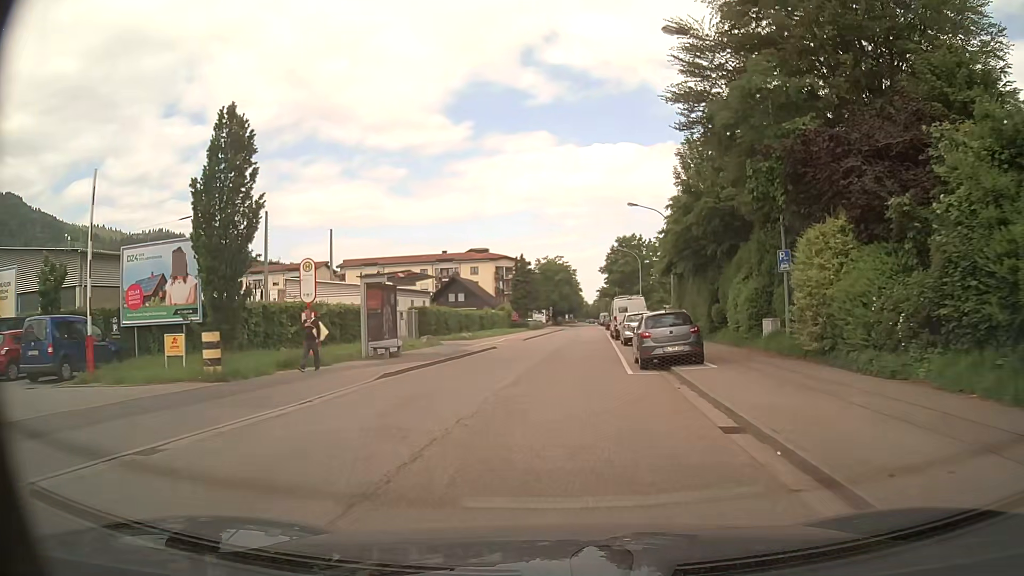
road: tertiary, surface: asphalt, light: Day
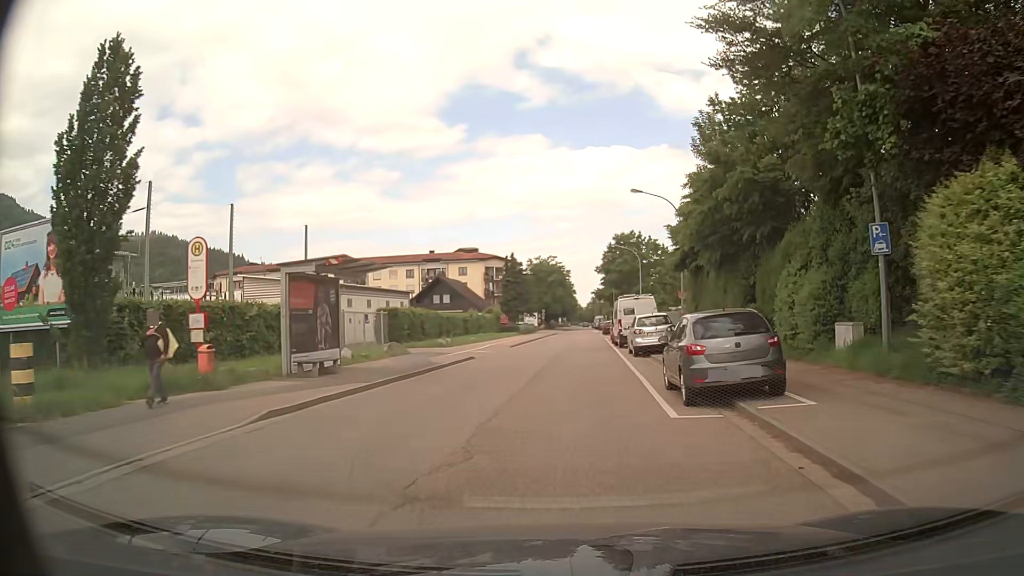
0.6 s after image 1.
(+0.1, +6.7) m; +1°
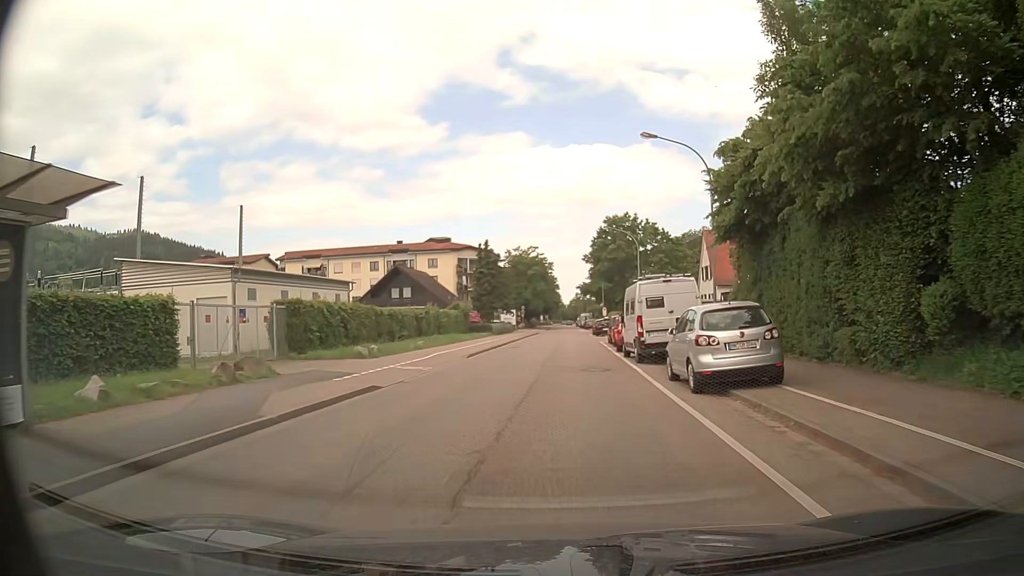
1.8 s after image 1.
(+0.2, +13.4) m; +2°
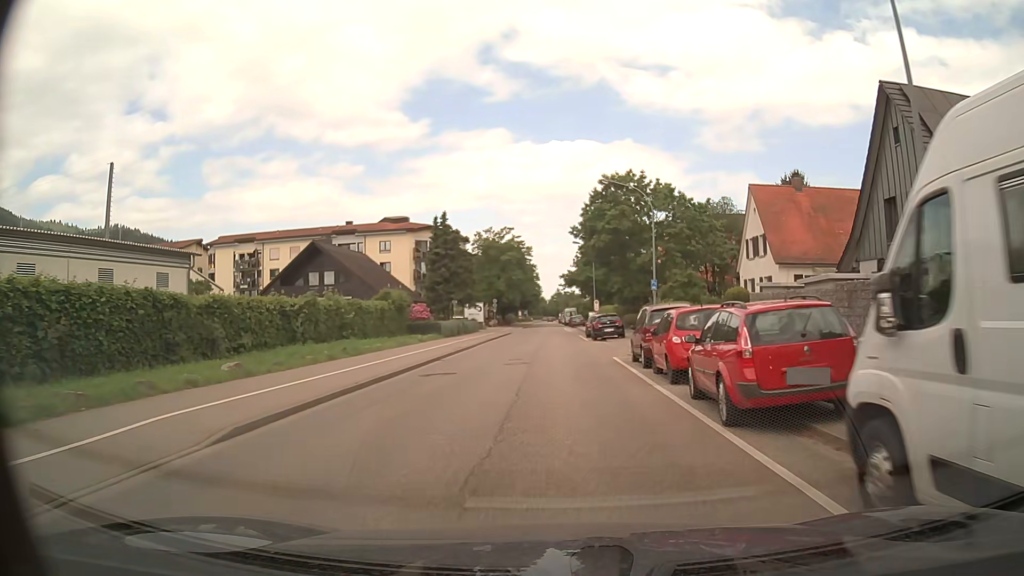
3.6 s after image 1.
(+0.3, +20.2) m; +1°
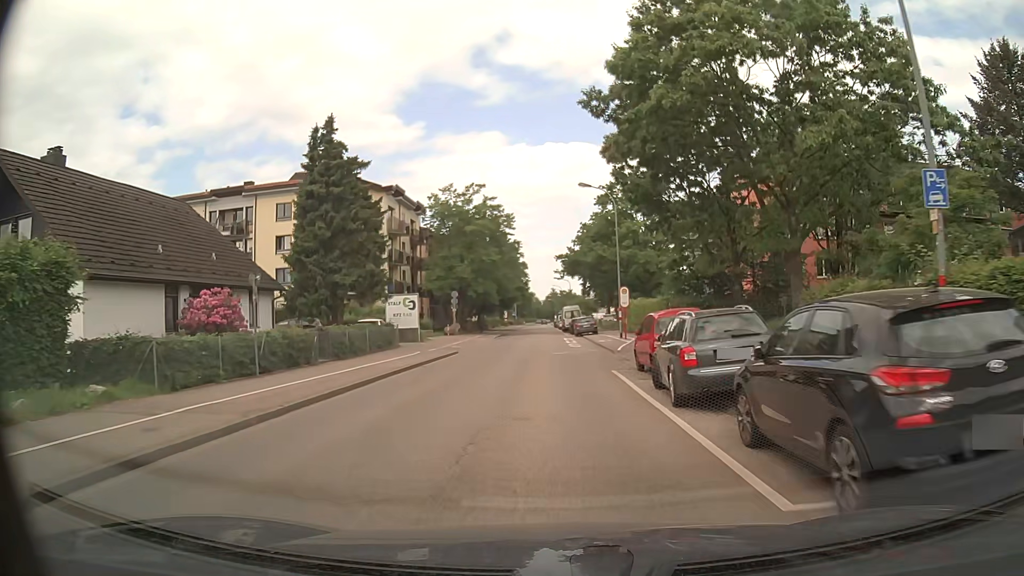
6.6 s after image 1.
(+0.6, +33.7) m; +1°
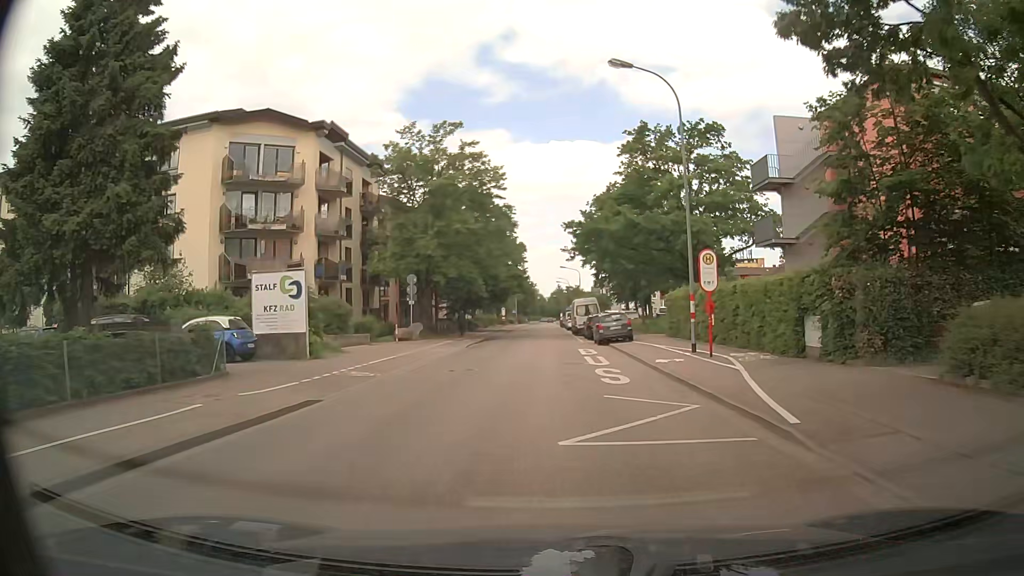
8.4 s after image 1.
(-0.1, +20.3) m; 0°
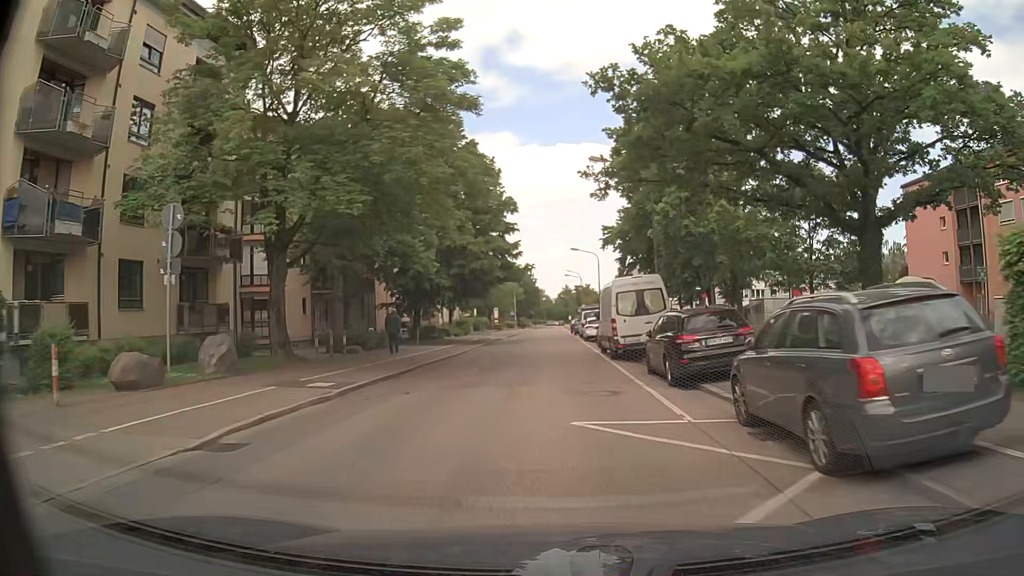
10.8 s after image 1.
(-0.3, +26.9) m; -1°
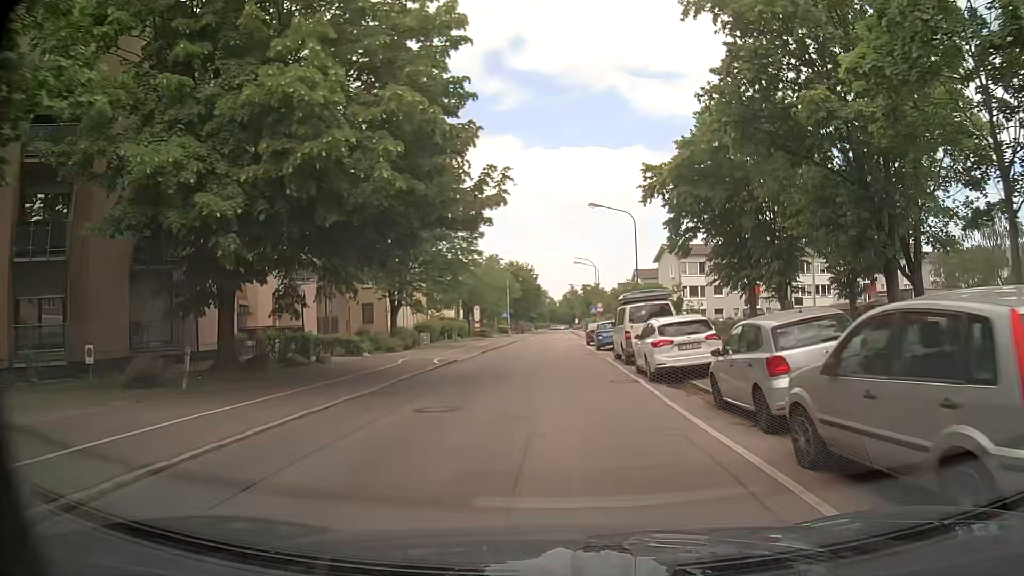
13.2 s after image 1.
(-0.1, +26.8) m; -1°
(0, +10) (0, +20) (0, +30) (0, +40) (+1, +50) (+1, +60) (+2, +70) (+2, +80) (+2, +90) (+2, +100) m
